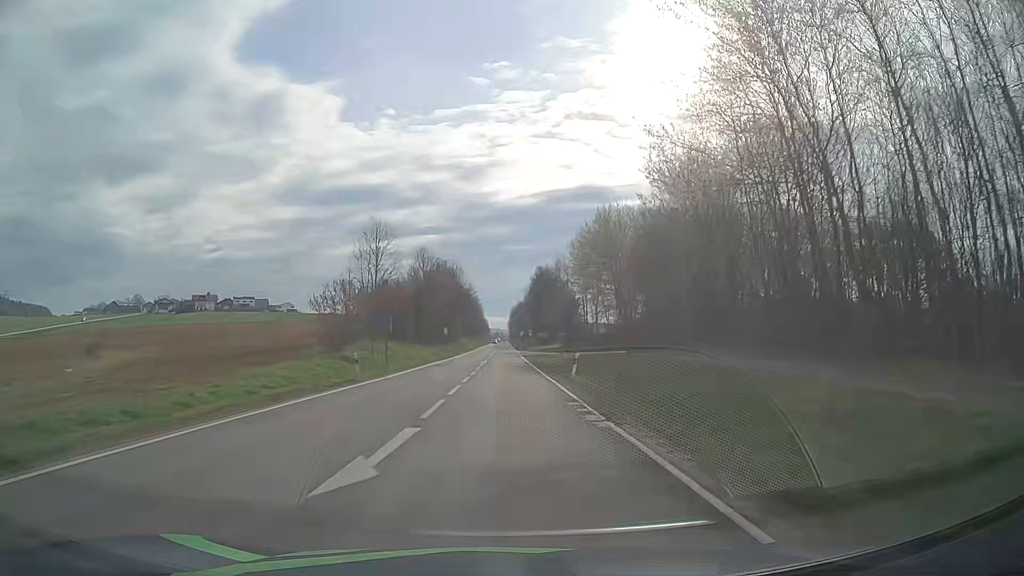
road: secondary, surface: asphalt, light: Day
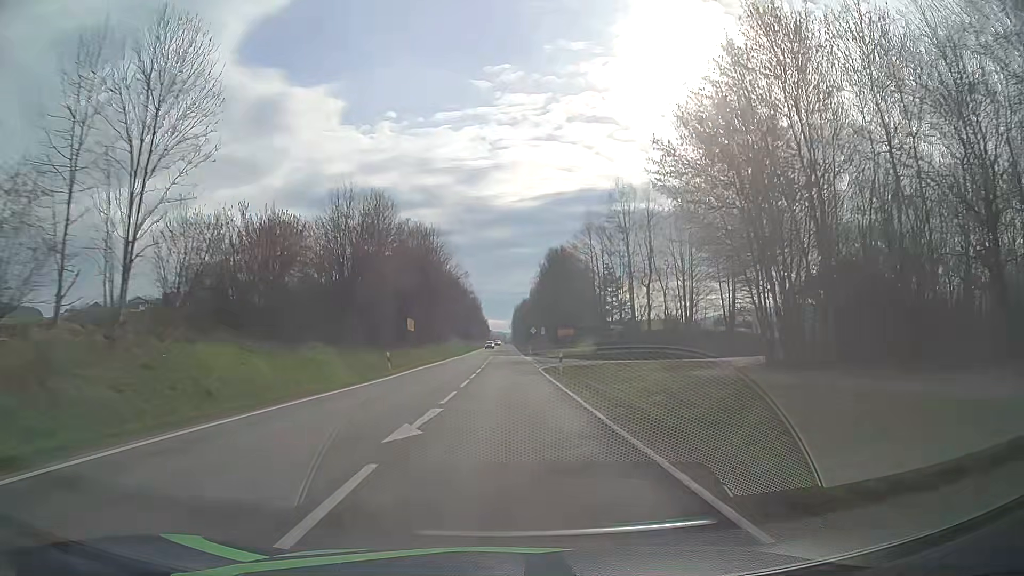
(0.0, +38.8) m; 0°
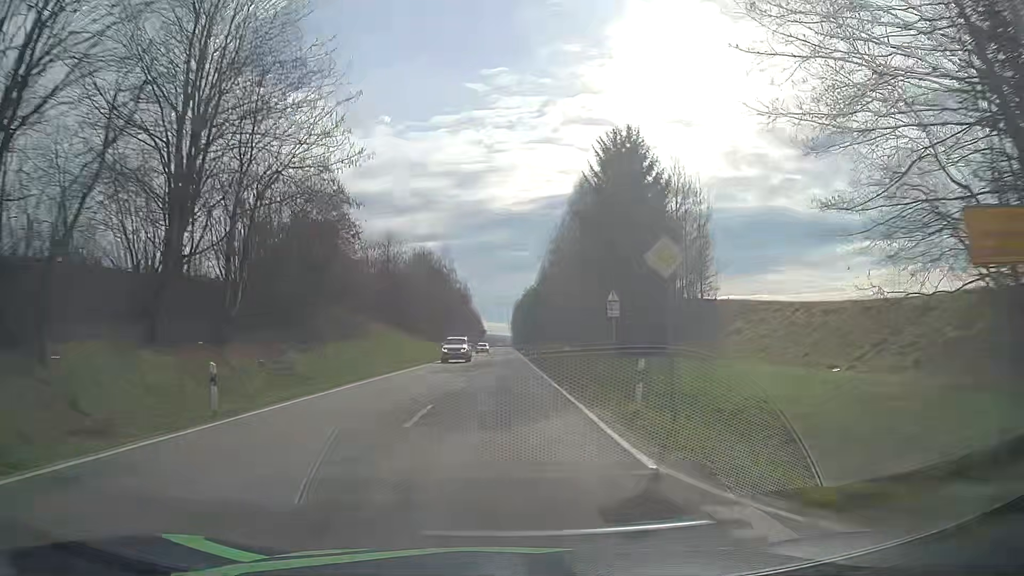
(+0.4, +65.3) m; 0°
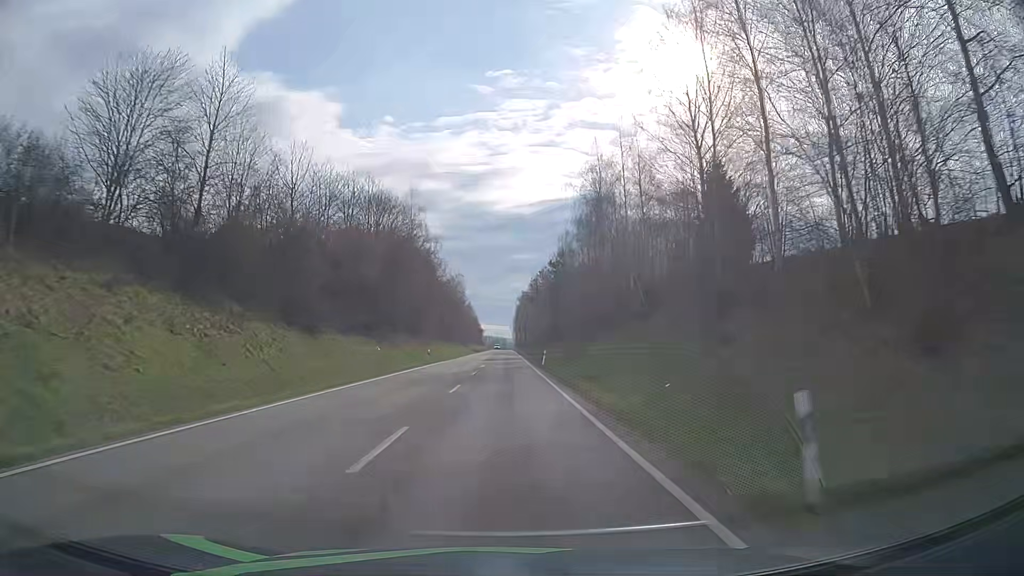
(+0.1, +52.7) m; 0°
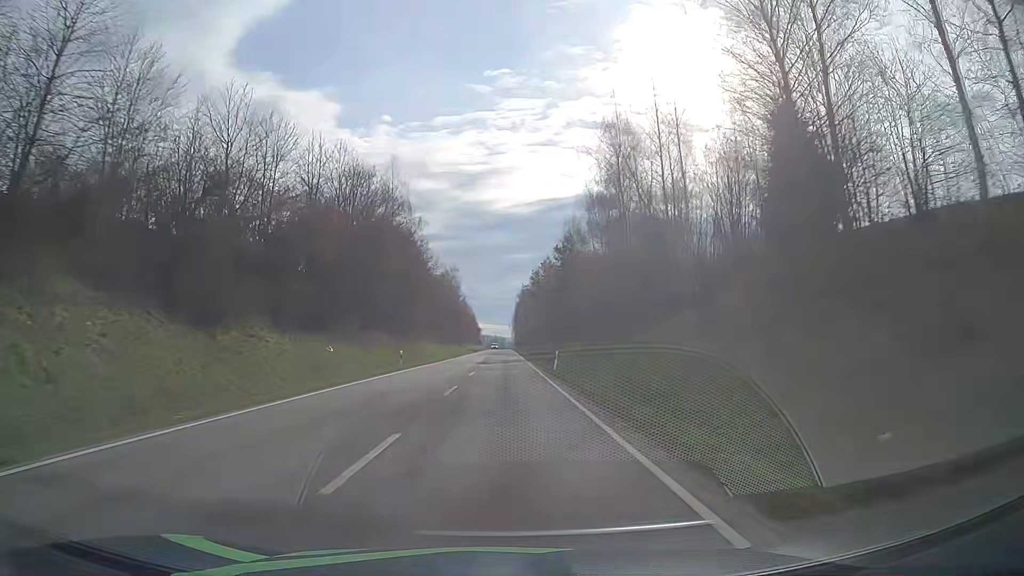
(0.0, +13.2) m; 0°
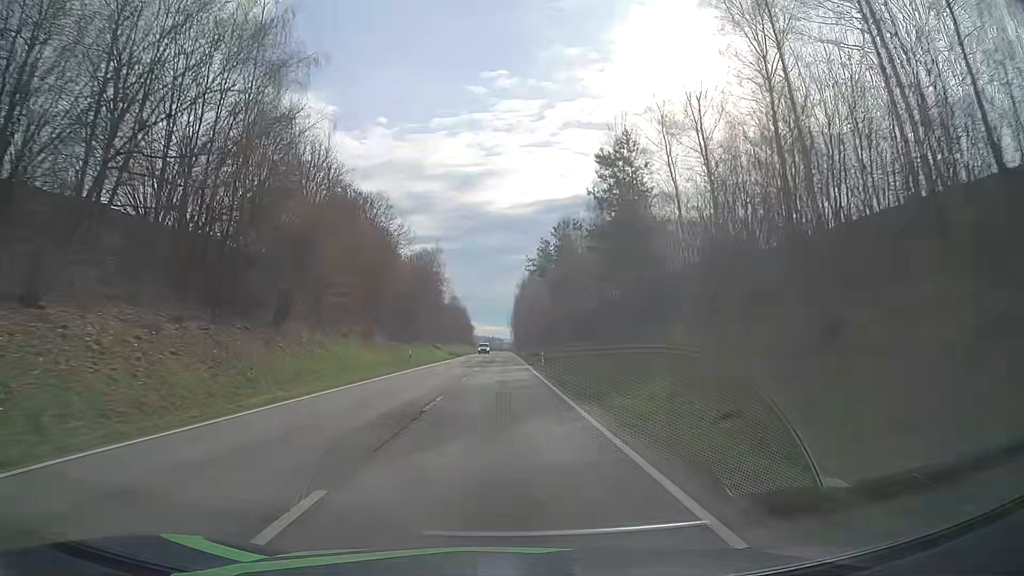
(+0.2, +39.9) m; +1°
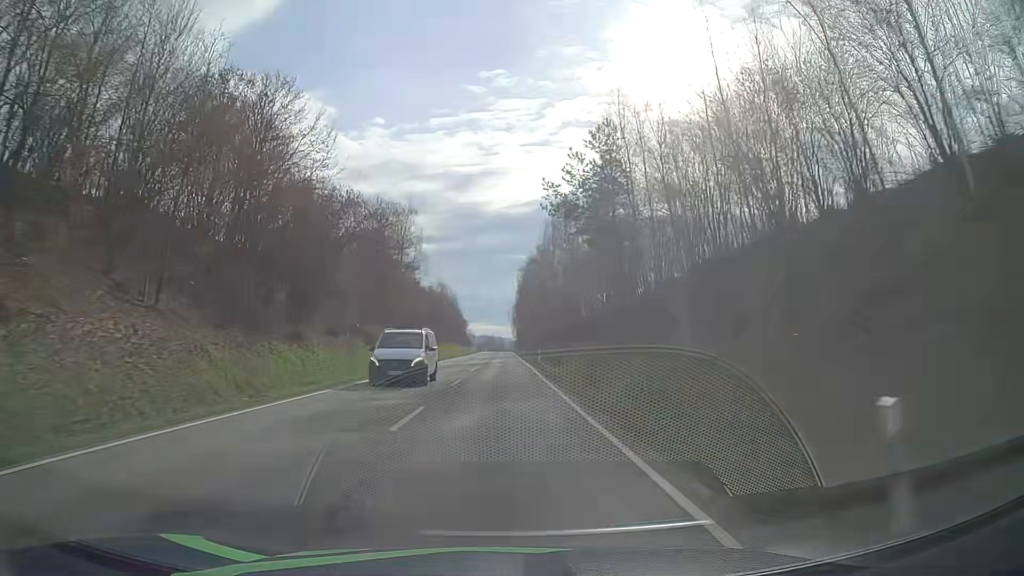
(-0.1, +40.2) m; 0°
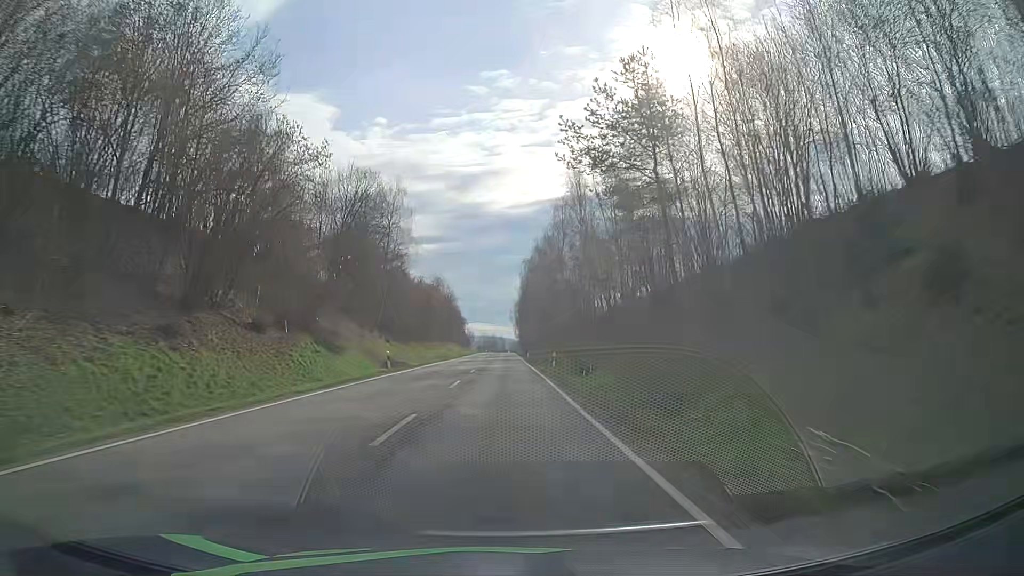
(0.0, +13.5) m; 0°
(0, +10) (0, +20) (0, +30) (0, +40) (0, +50) (0, +60) (0, +70) (0, +80) (0, +90) (0, +100) m
